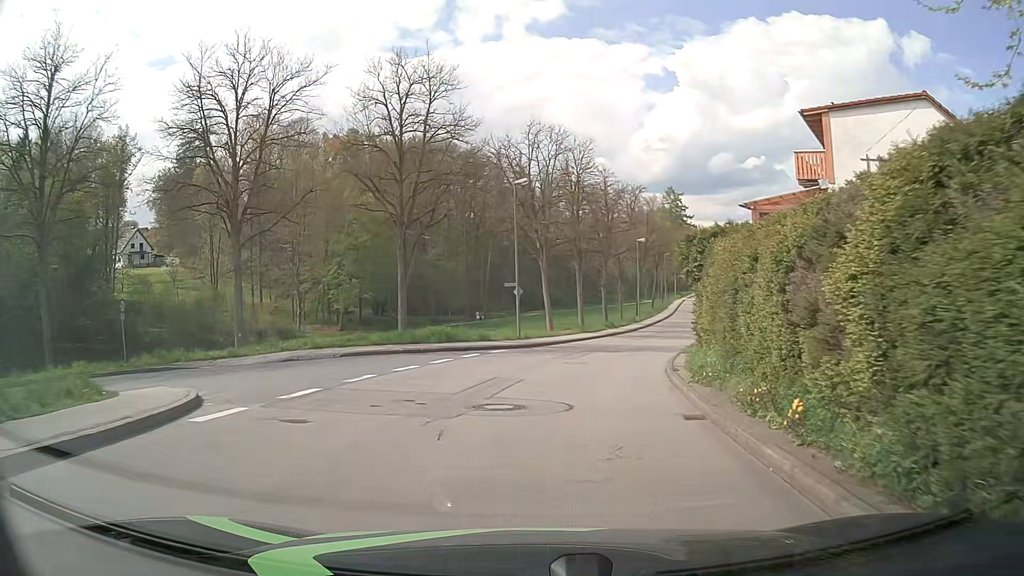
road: unclassified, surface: asphalt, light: Day
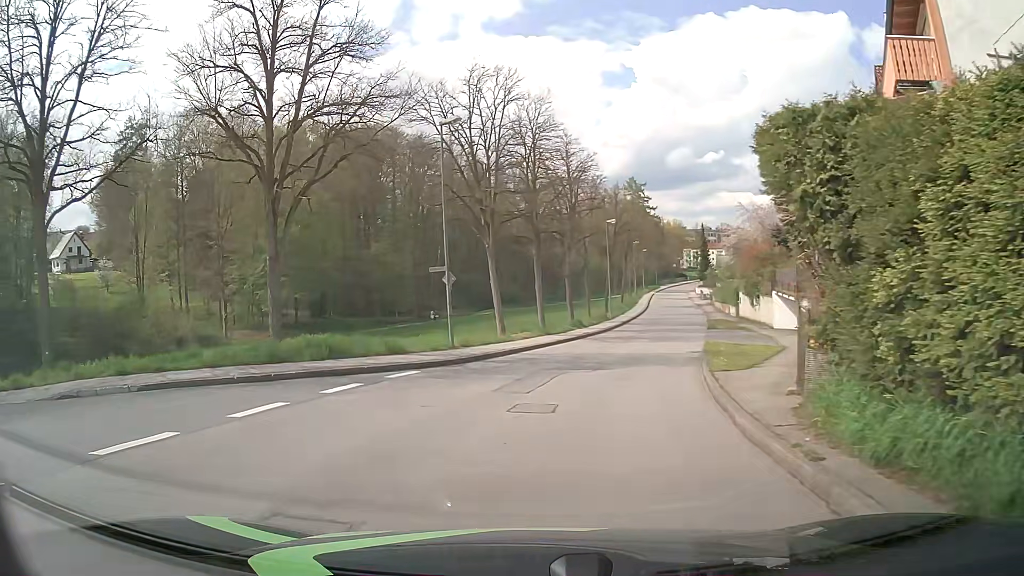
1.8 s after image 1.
(+0.5, +10.2) m; +4°
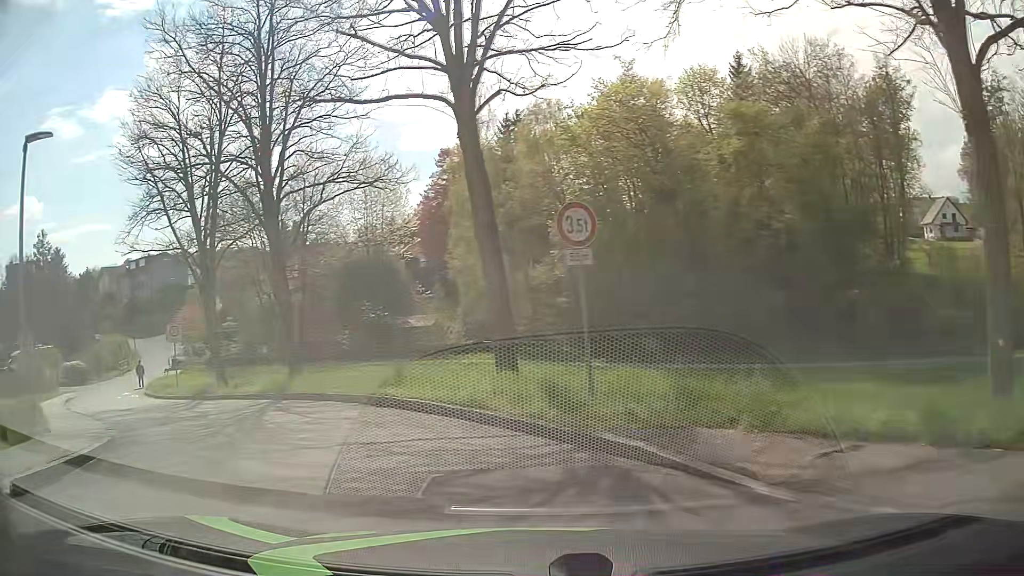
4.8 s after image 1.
(-7.4, +8.9) m; -78°
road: residential
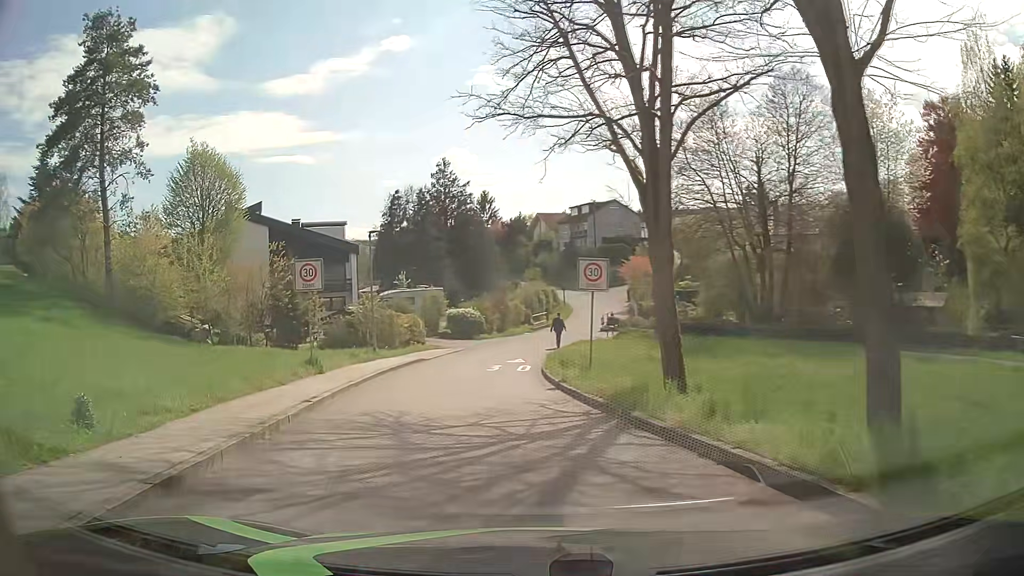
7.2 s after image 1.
(-5.0, +12.9) m; -38°
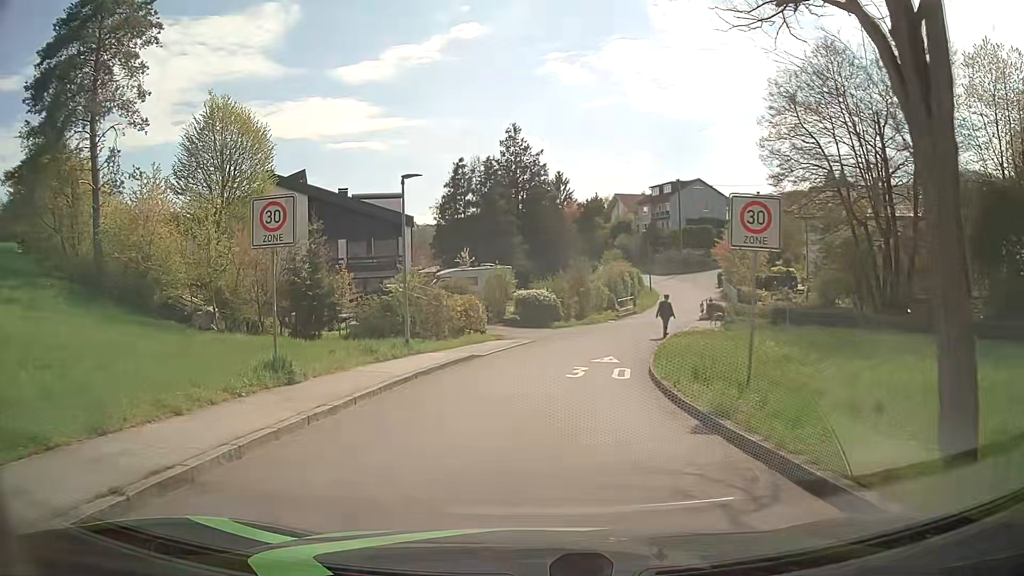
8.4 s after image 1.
(-0.6, +8.0) m; -6°
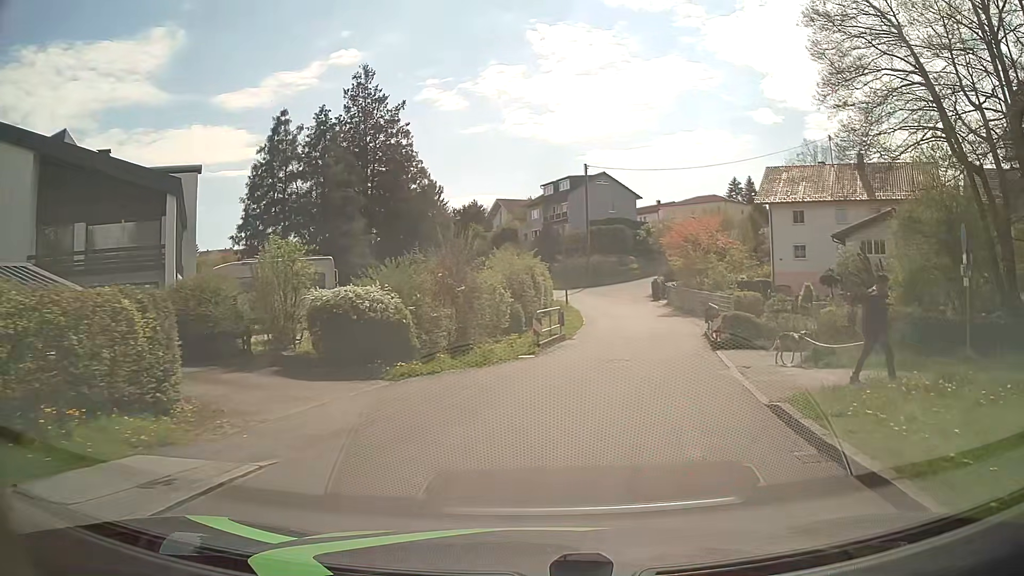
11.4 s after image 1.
(+0.9, +20.9) m; +11°
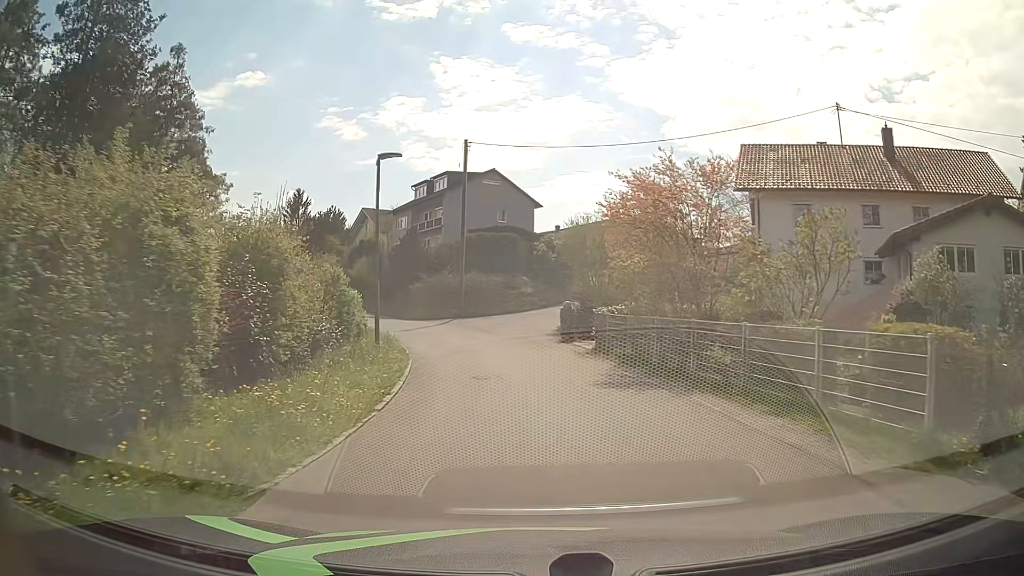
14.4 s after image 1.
(+2.6, +21.2) m; +9°
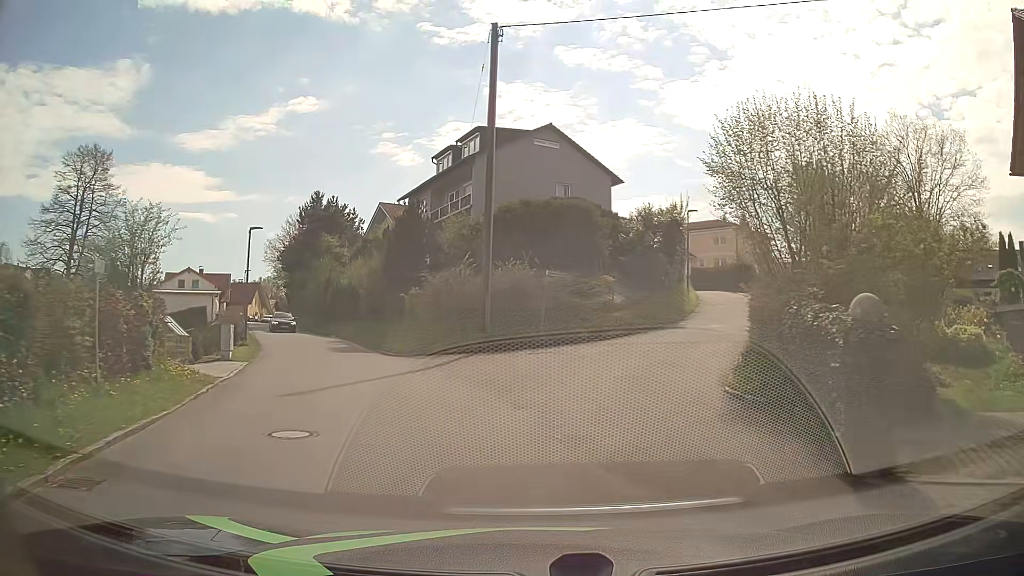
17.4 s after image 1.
(-1.1, +22.4) m; -5°
